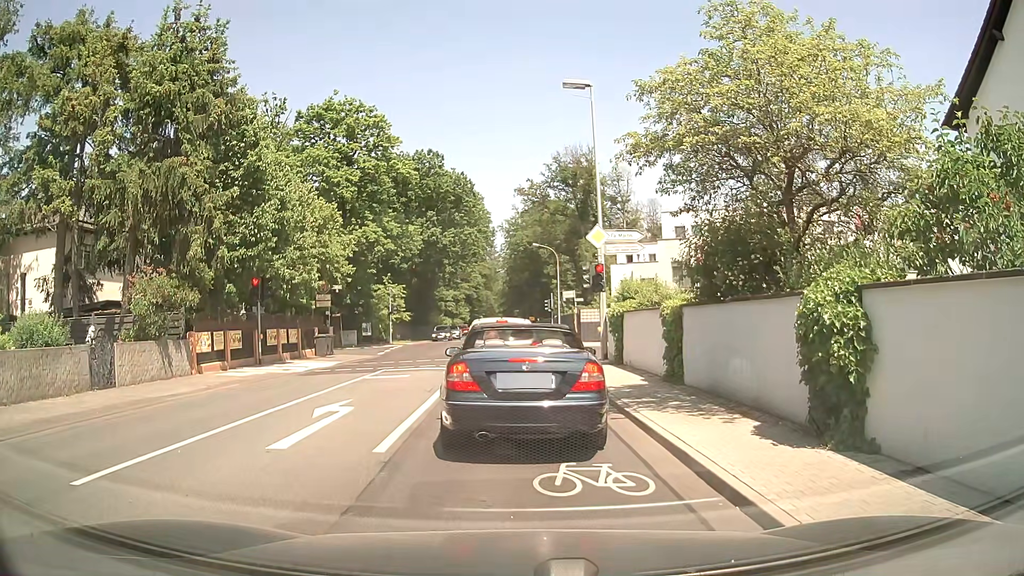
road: secondary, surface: asphalt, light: Day
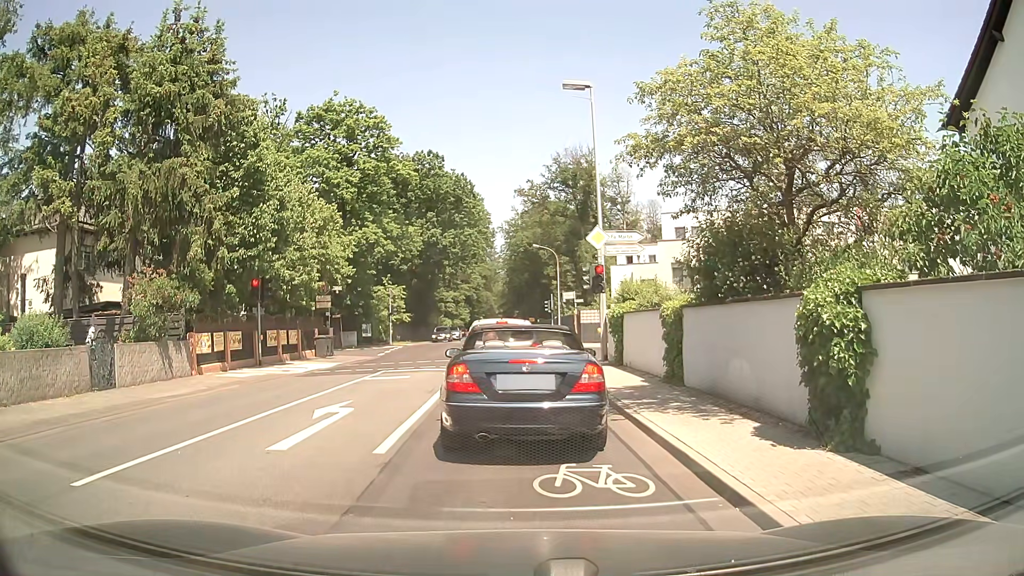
(0.0, +0.1) m; 0°
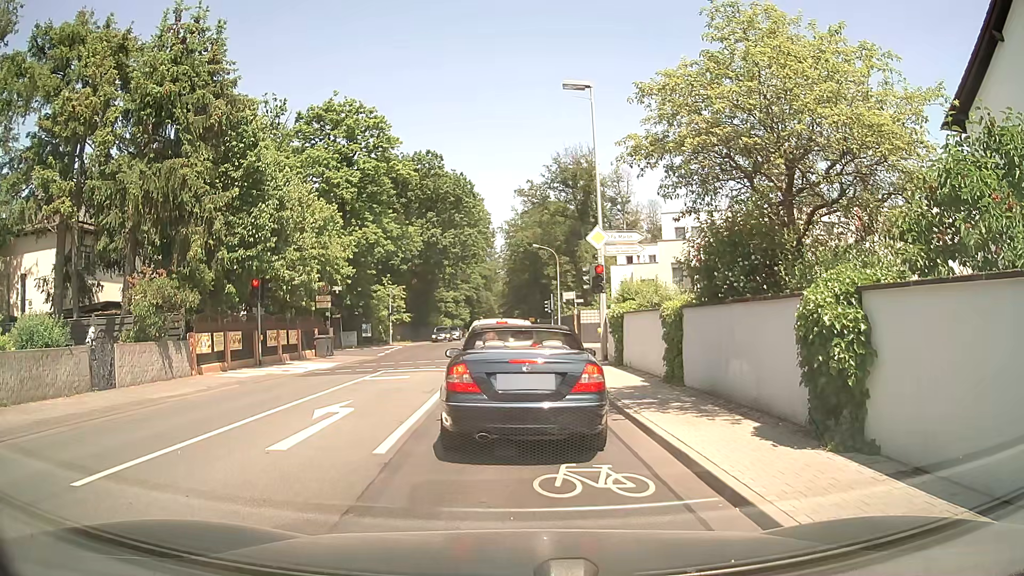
(0.0, 0.0) m; 0°
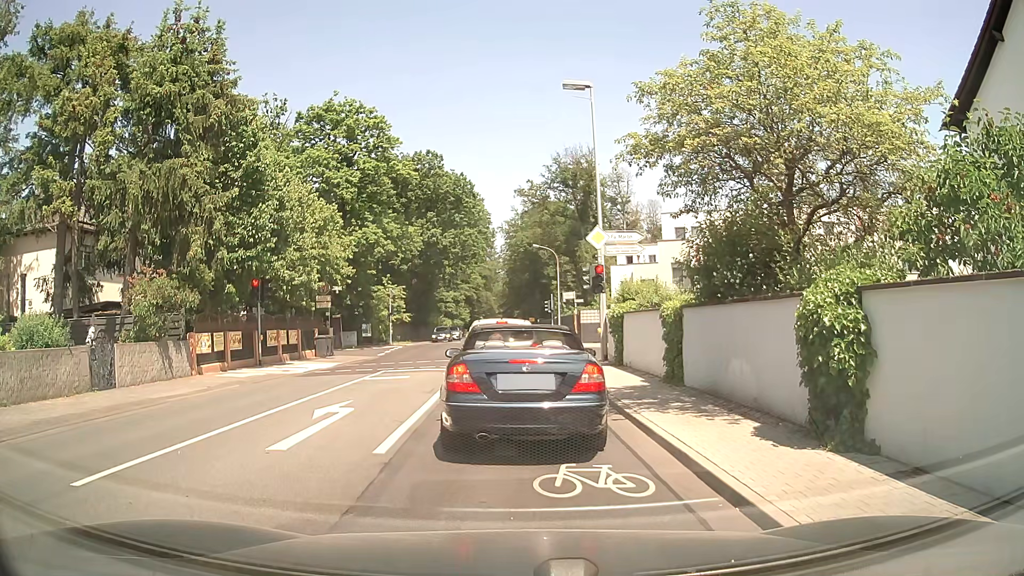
(0.0, 0.0) m; 0°
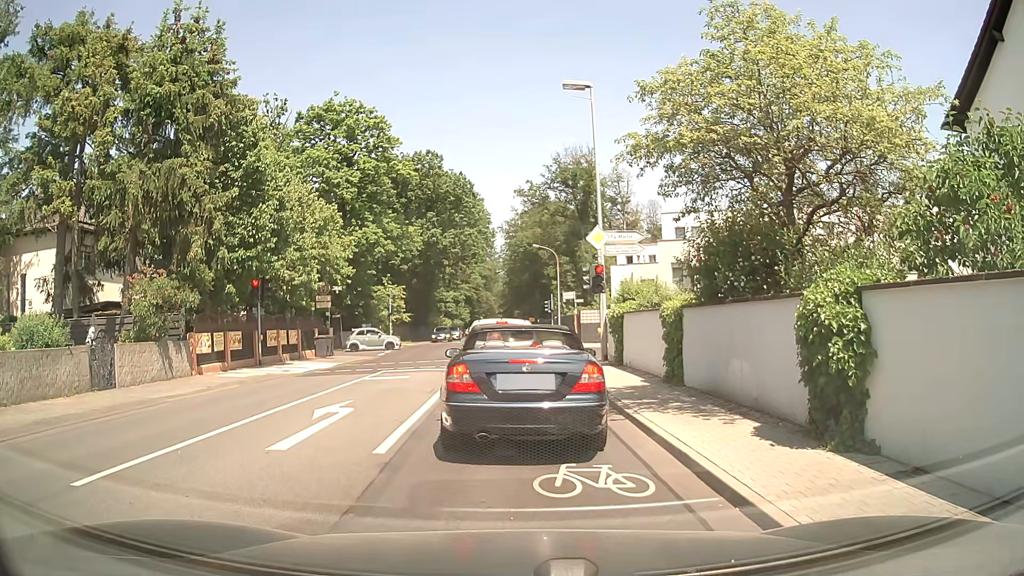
(0.0, 0.0) m; 0°
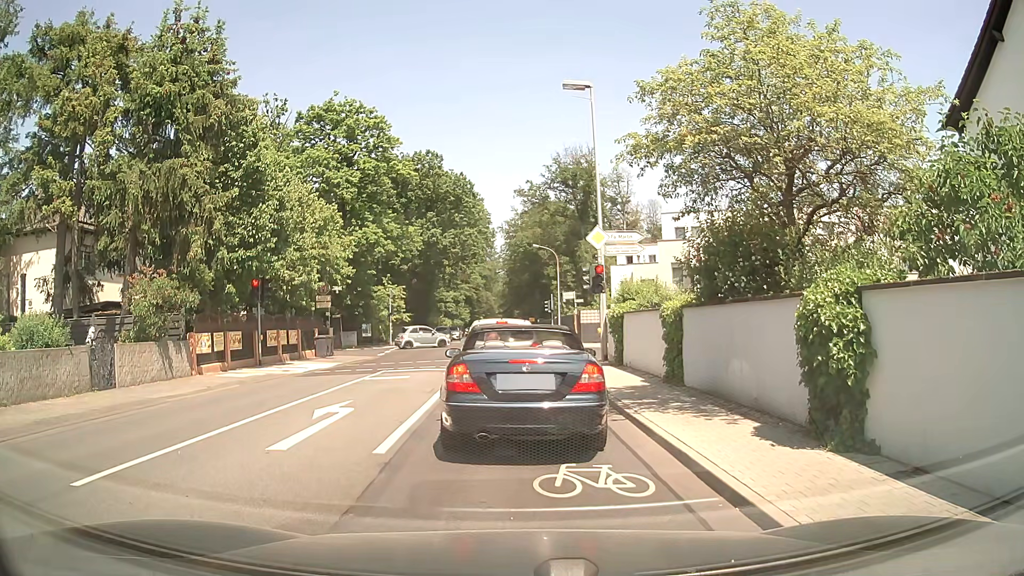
(0.0, 0.0) m; 0°
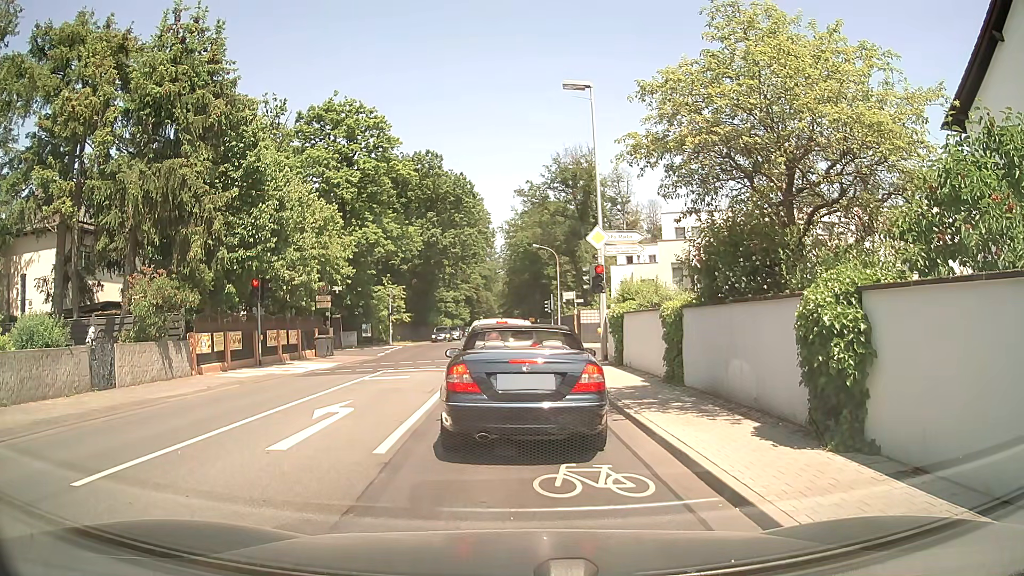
(0.0, 0.0) m; 0°
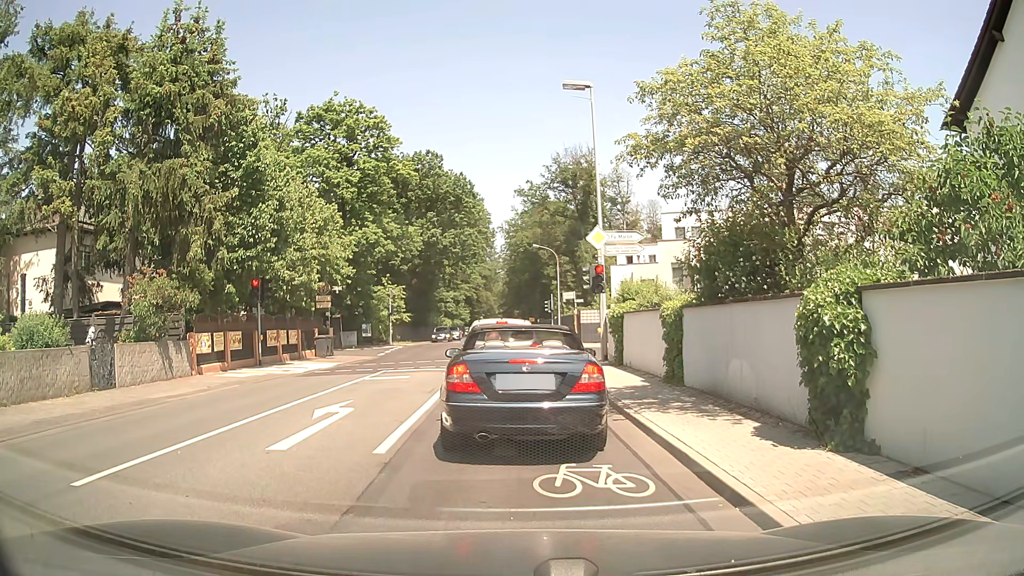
(0.0, 0.0) m; 0°
(0, +10) (0, +20) (0, +30) (0, +40) (0, +50) (0, +60) (0, +70) (0, +80) (0, +90) (0, +100) m
